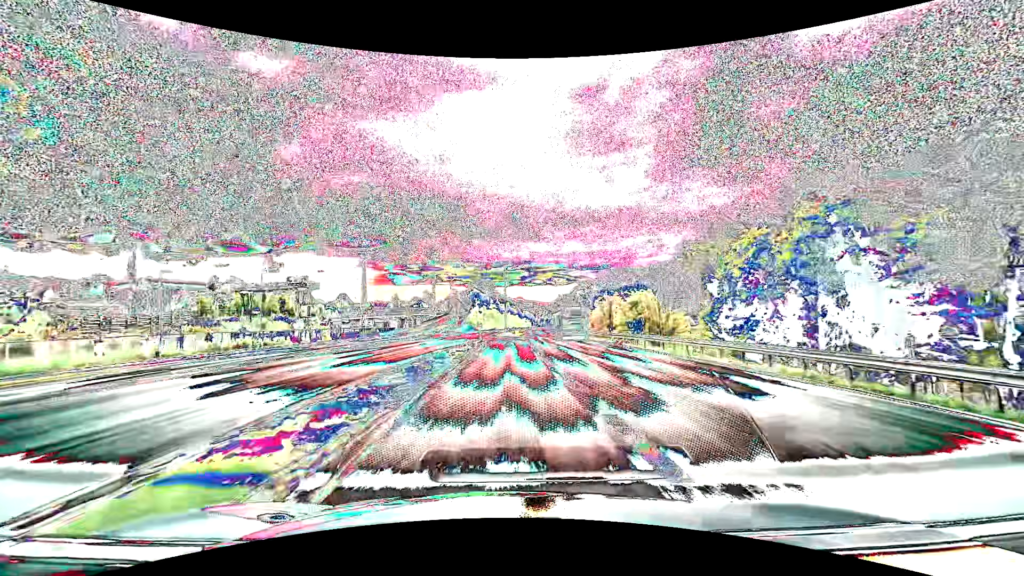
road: primary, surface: asphalt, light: Day
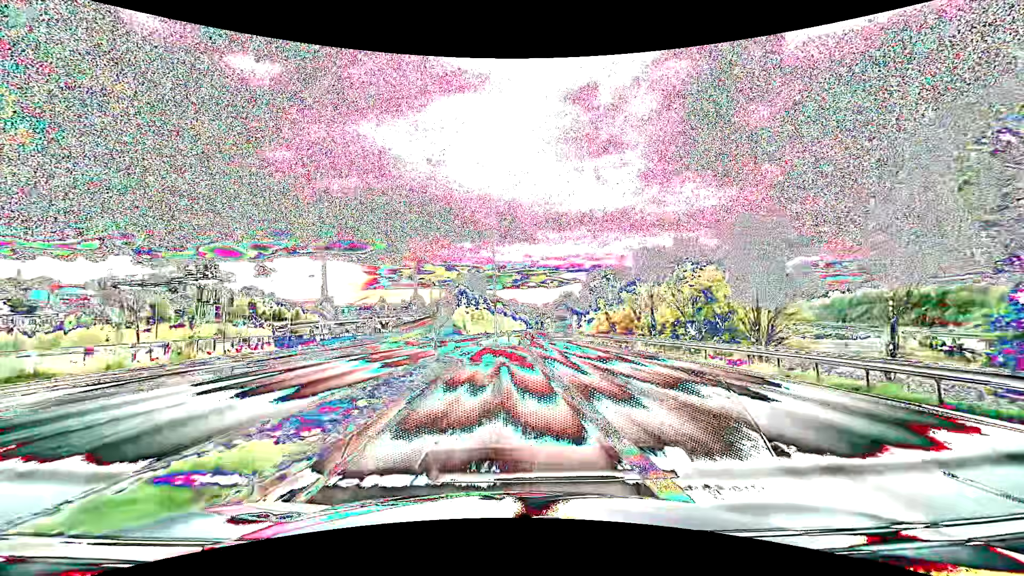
(+0.2, +23.1) m; +1°
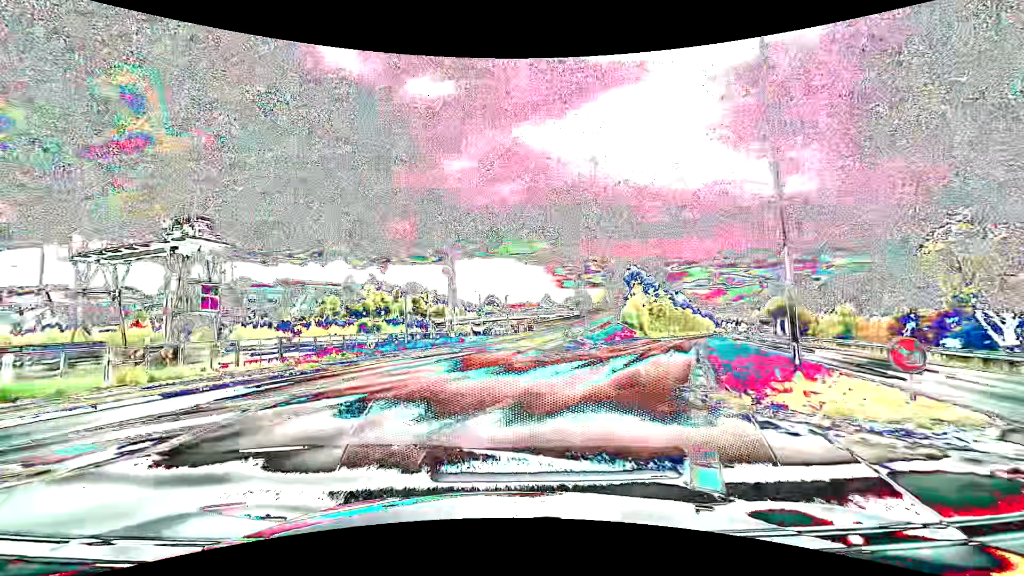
(-2.8, +32.5) m; -19°
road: primary_link
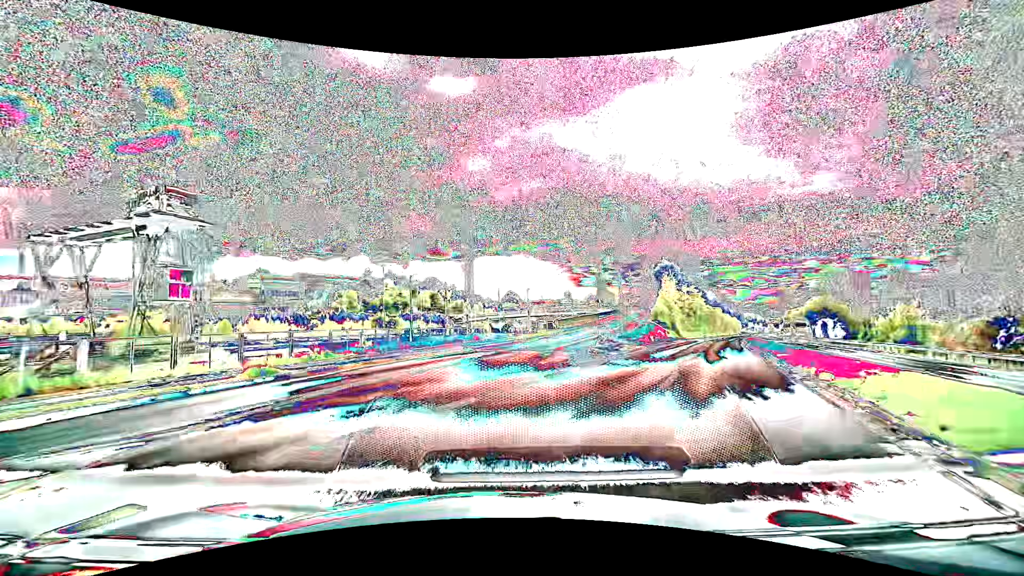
(-0.2, +5.6) m; -2°
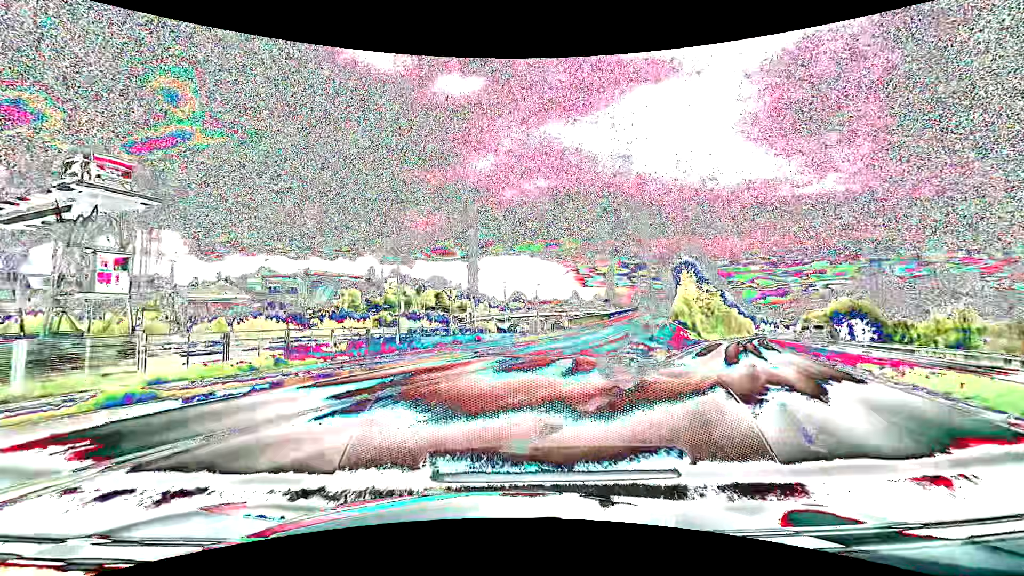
(-0.1, +5.4) m; -1°
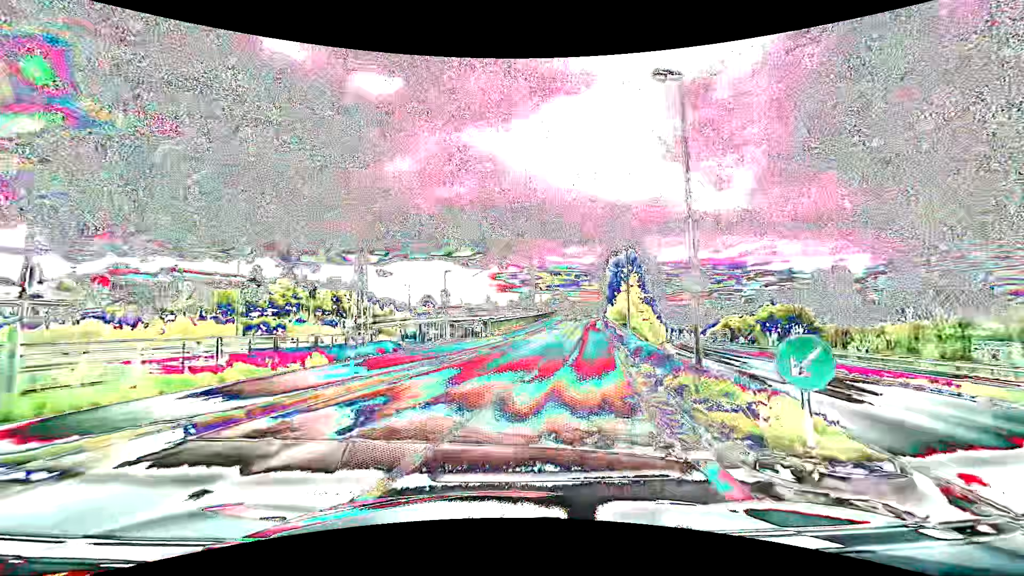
(+0.8, +16.2) m; +10°
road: unclassified
